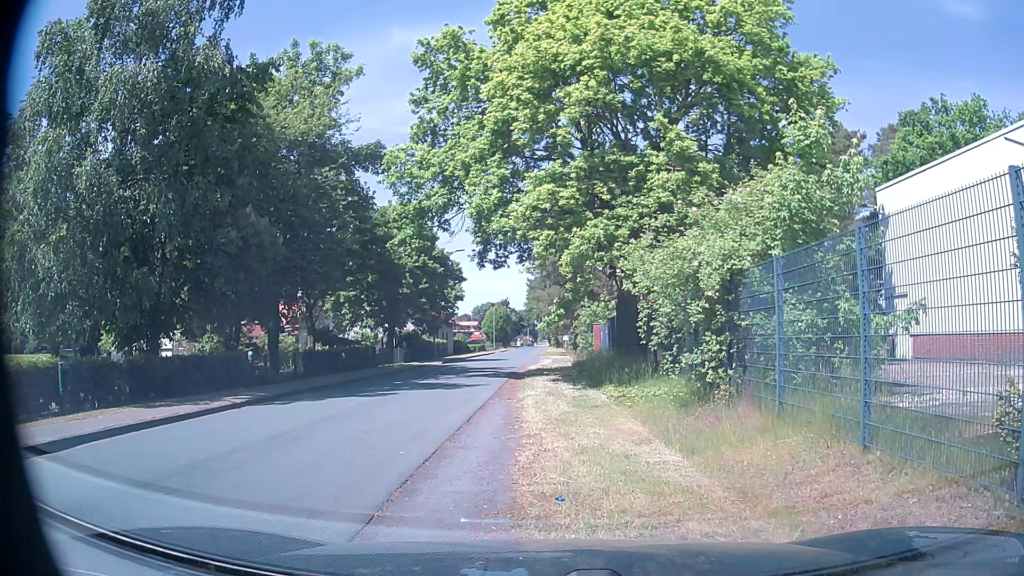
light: Day
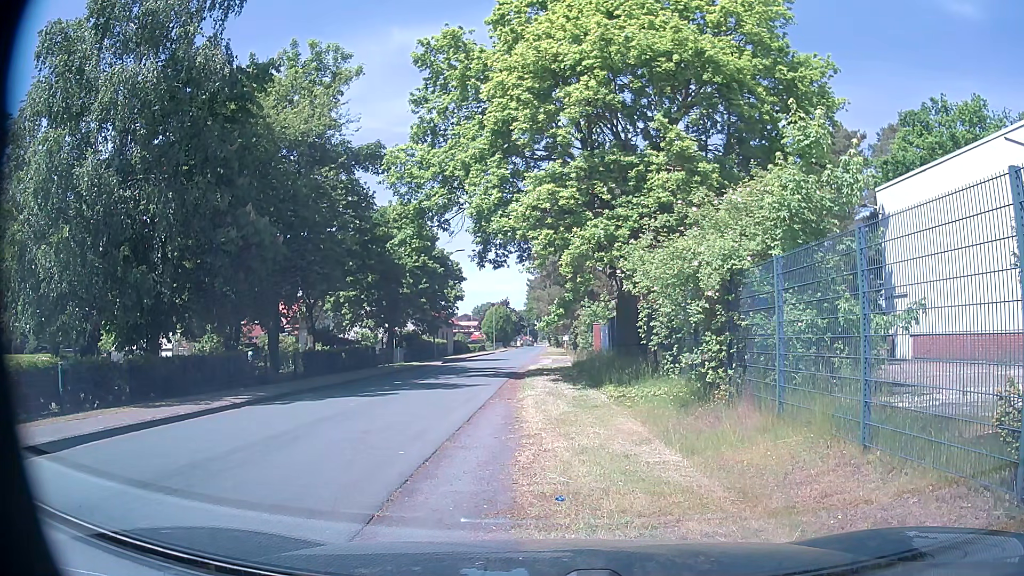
(0.0, 0.0) m; 0°
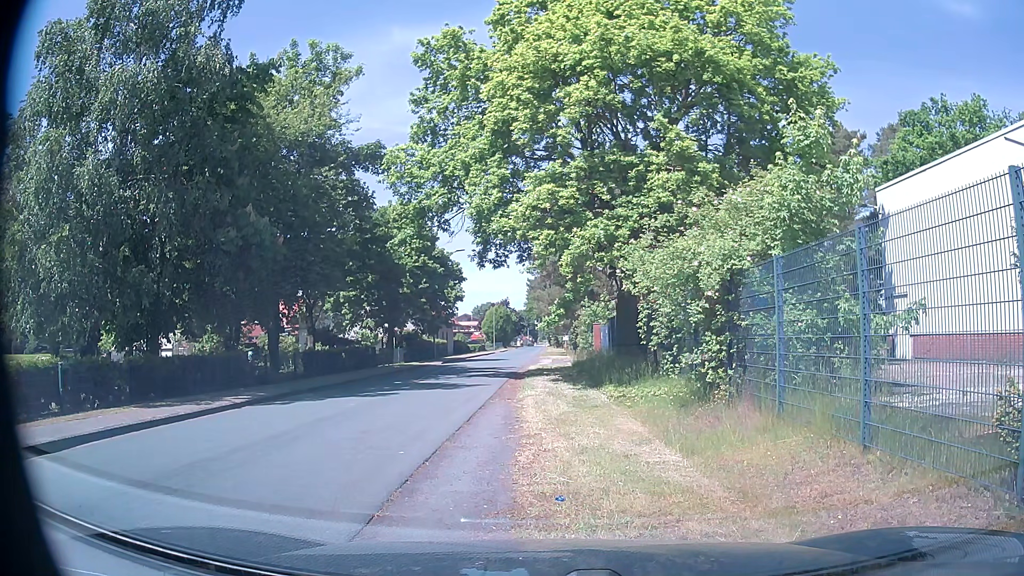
(0.0, 0.0) m; 0°
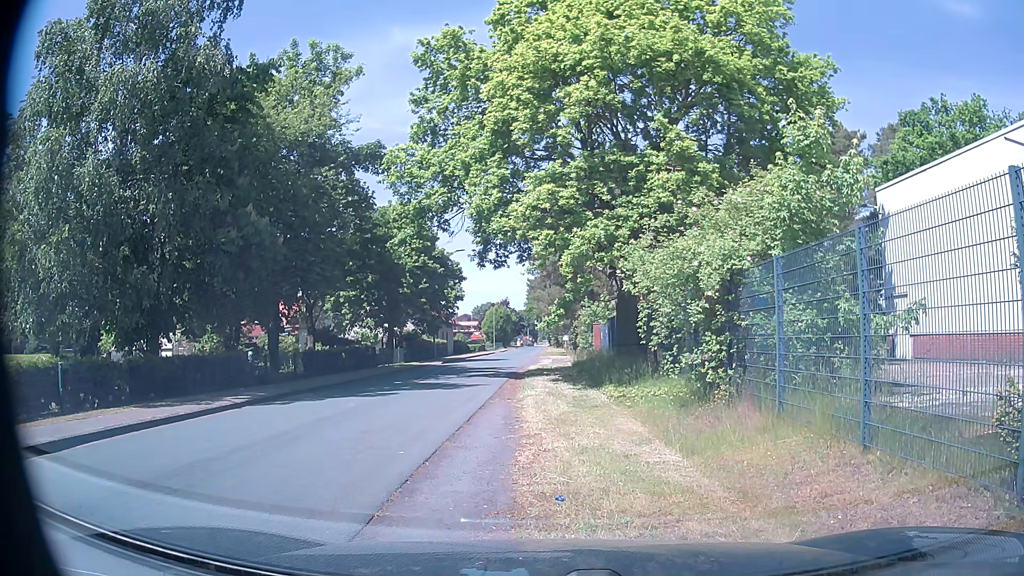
(0.0, 0.0) m; 0°
